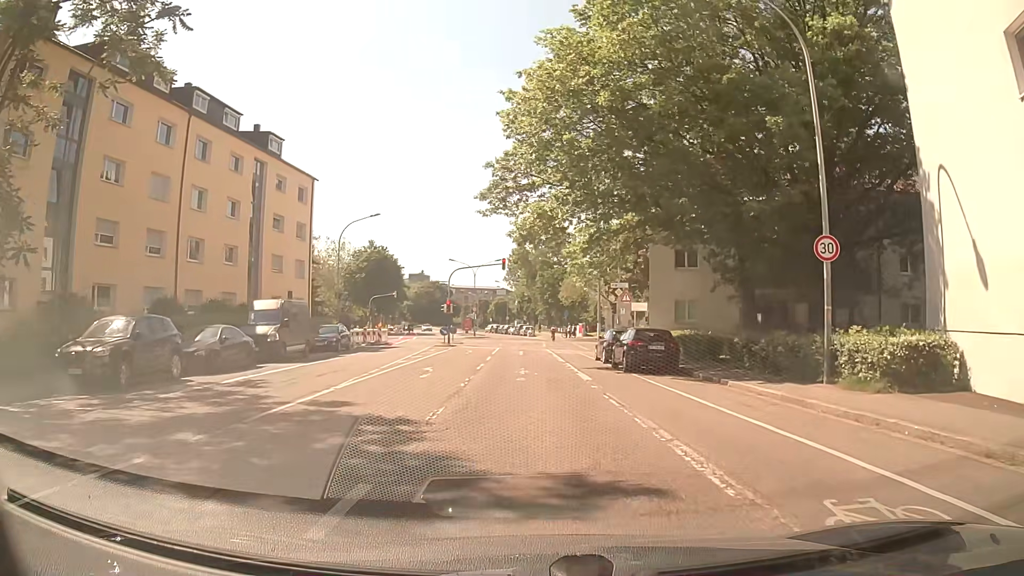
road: residential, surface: asphalt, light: Day
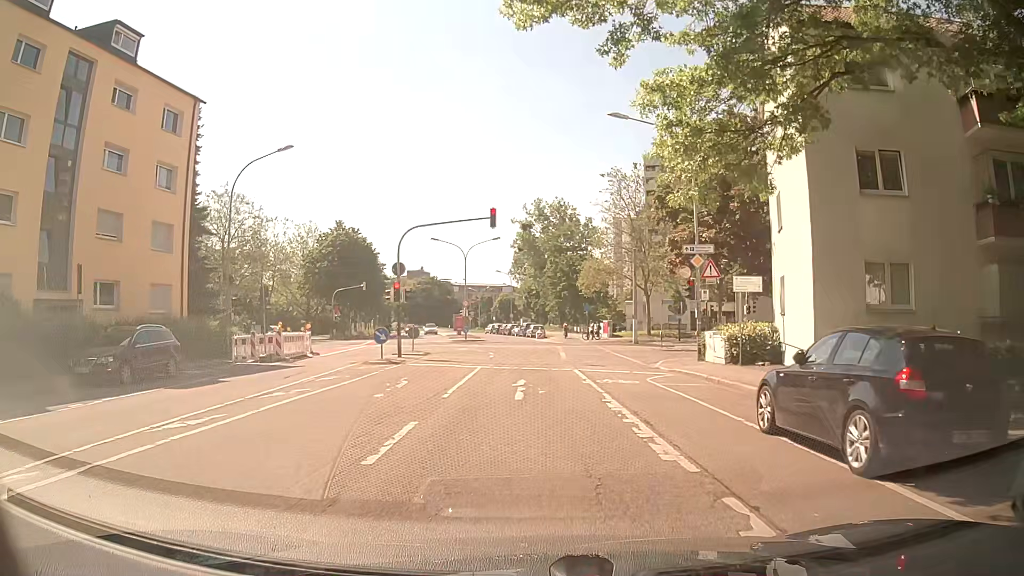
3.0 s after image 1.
(-0.4, +20.6) m; 0°
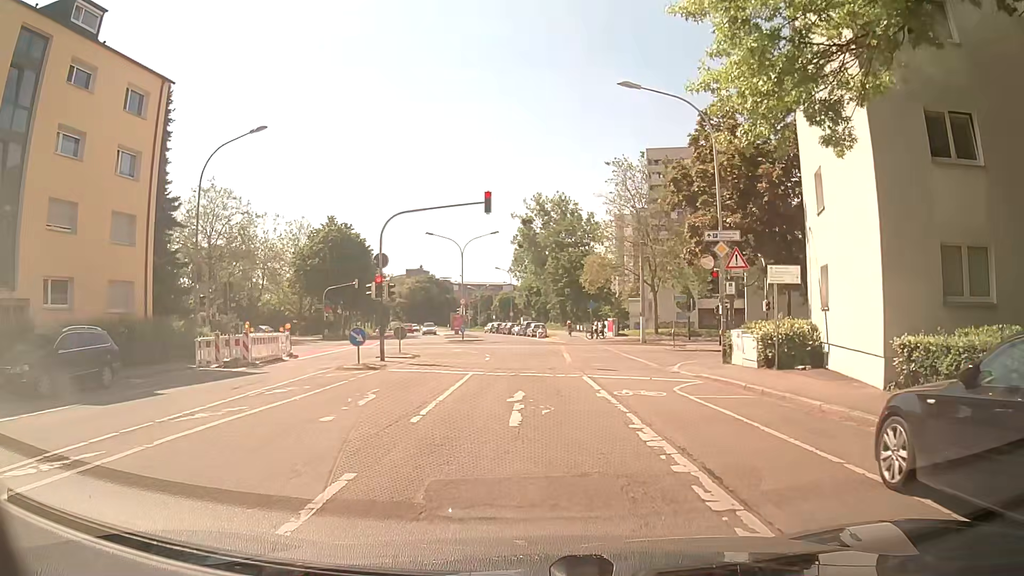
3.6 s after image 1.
(-0.1, +3.3) m; 0°
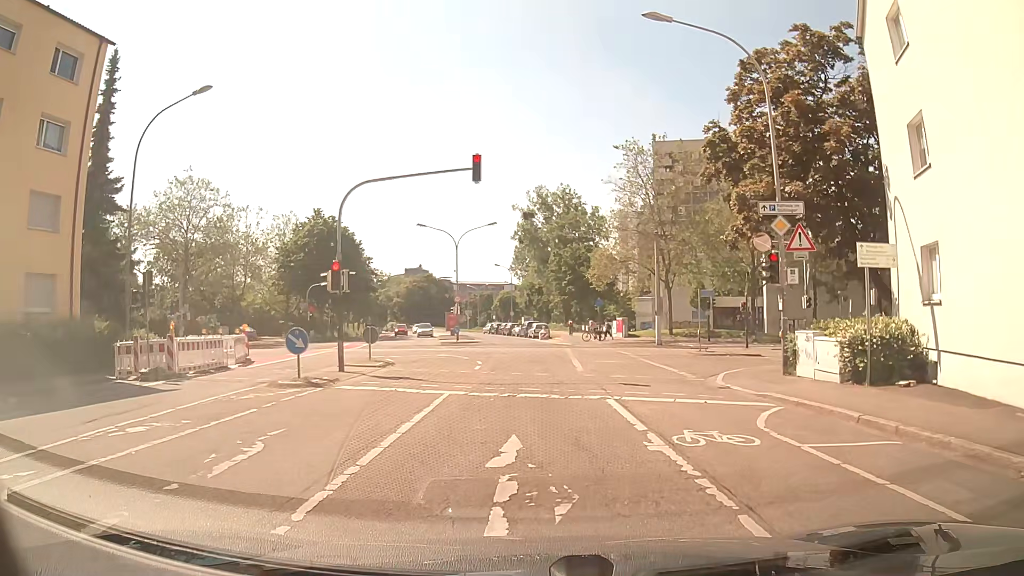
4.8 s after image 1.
(-0.1, +5.5) m; -1°
